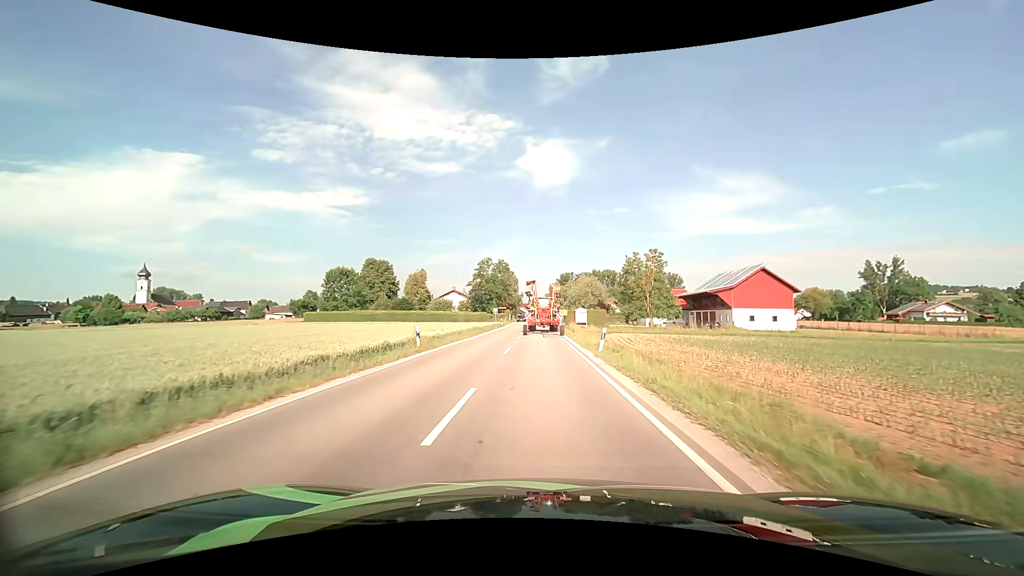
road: secondary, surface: asphalt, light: Day
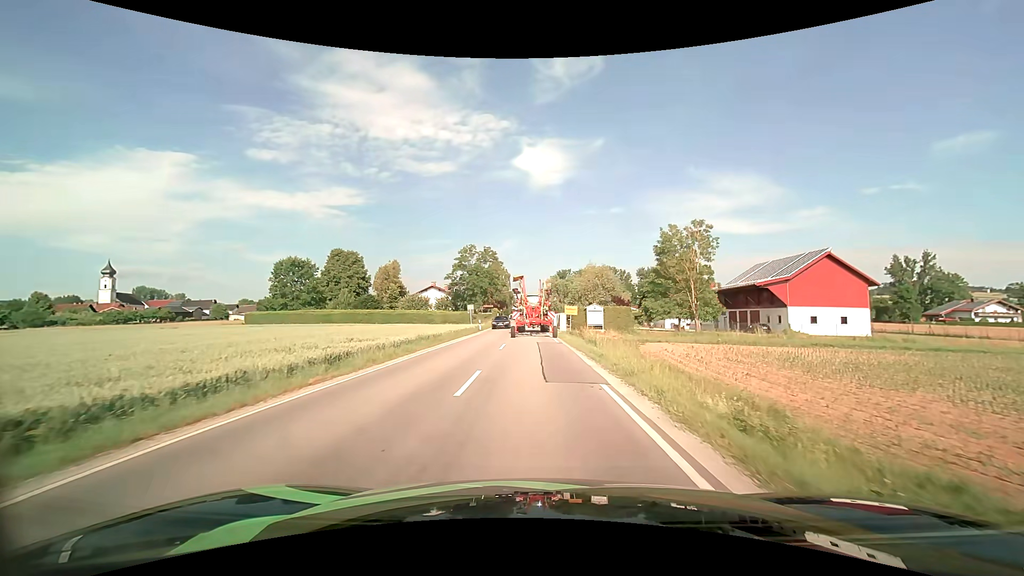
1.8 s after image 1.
(+0.1, +20.8) m; +1°
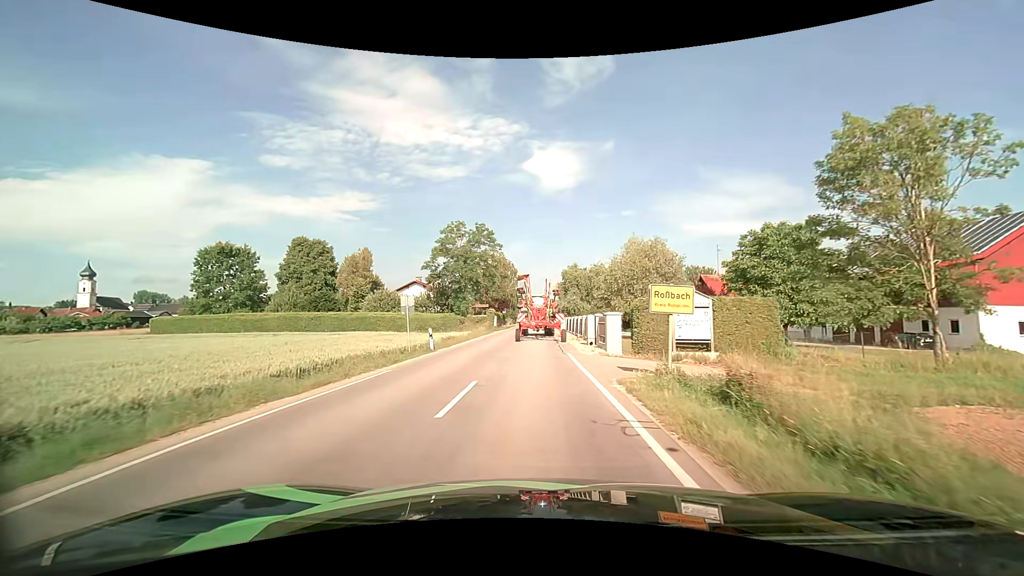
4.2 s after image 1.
(-0.2, +25.7) m; -1°
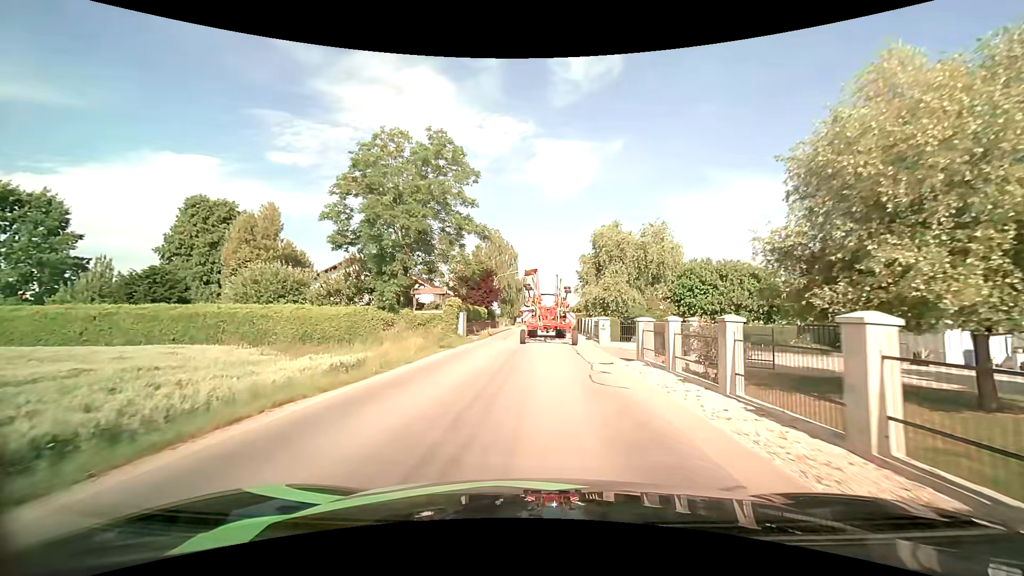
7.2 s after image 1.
(-0.4, +32.7) m; -1°
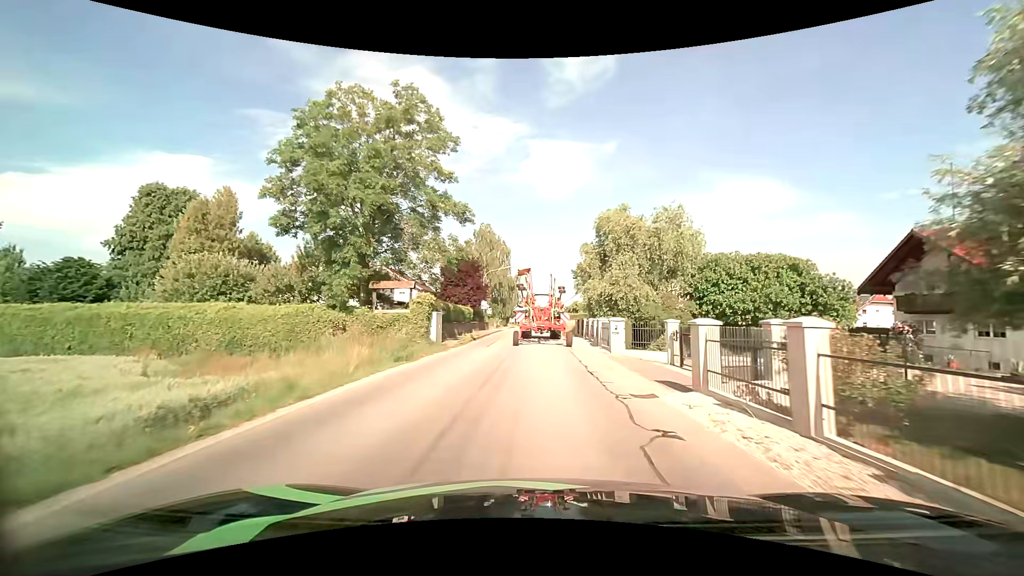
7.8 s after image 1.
(0.0, +6.4) m; +1°
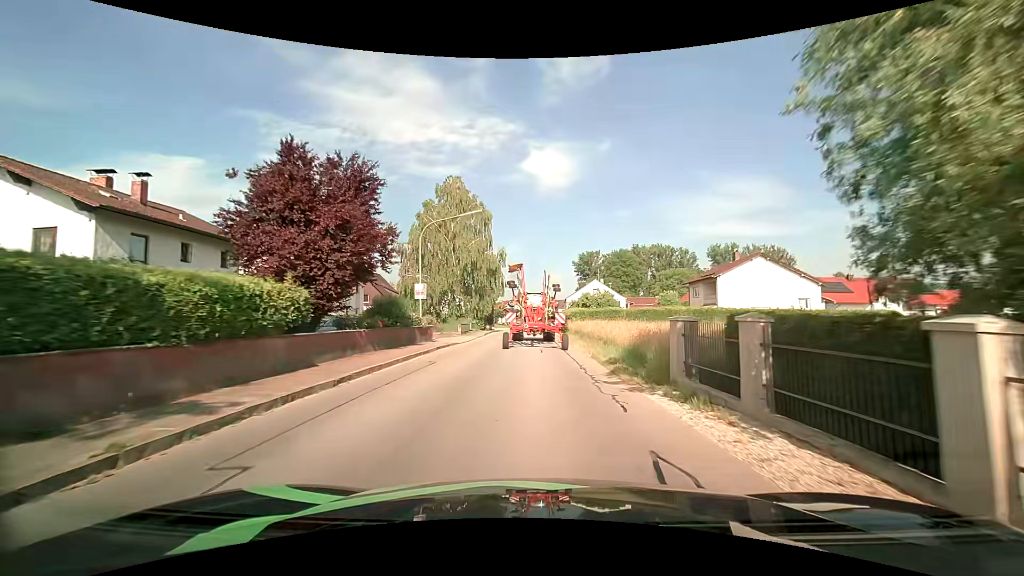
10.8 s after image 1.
(+0.1, +30.7) m; +1°
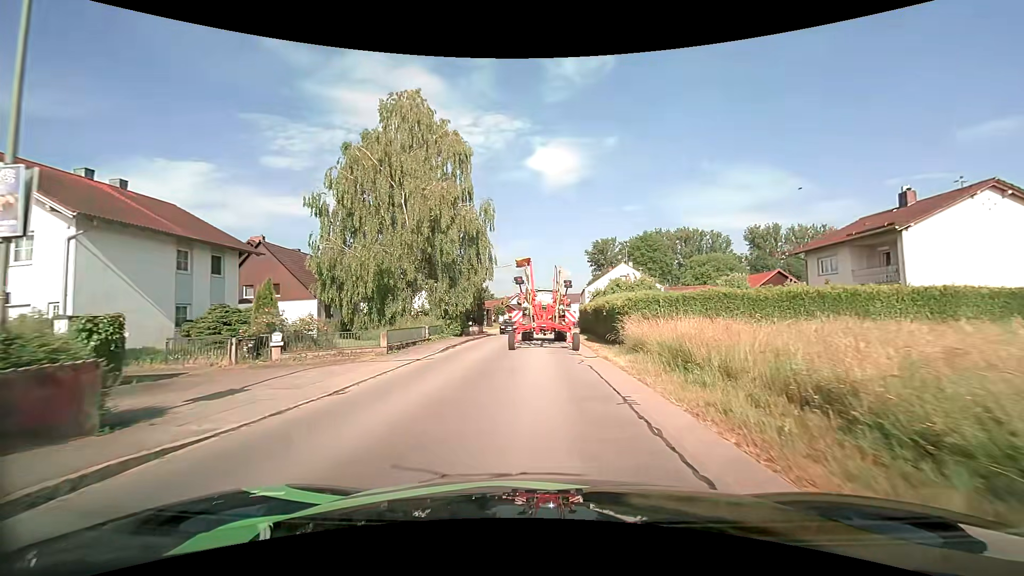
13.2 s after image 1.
(-0.3, +23.1) m; -1°
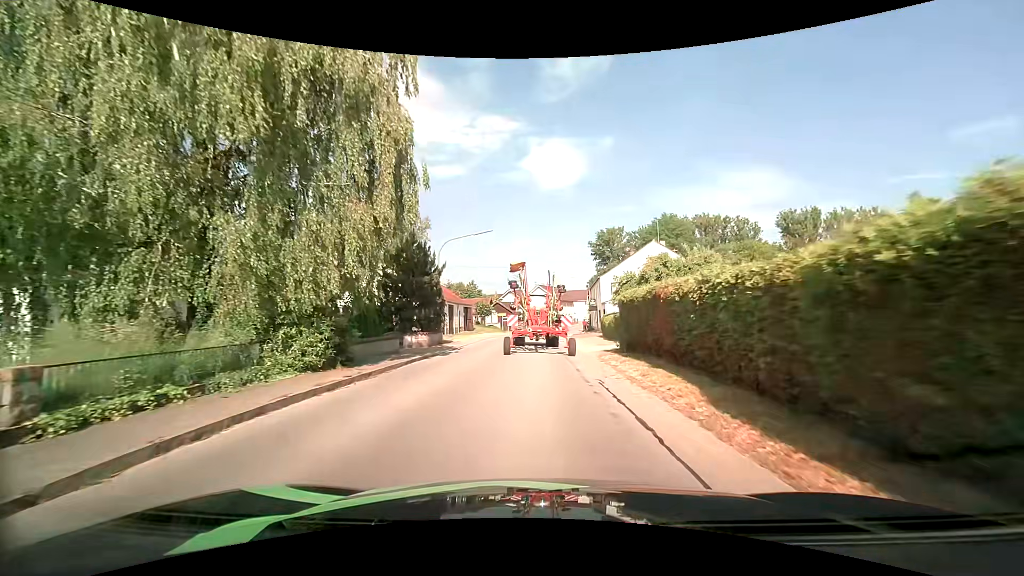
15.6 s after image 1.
(0.0, +21.8) m; 0°
(0, +10) (0, +20) (0, +30) (0, +40) (0, +50) (+1, +60) (+2, +70) (+3, +80) (+5, +90) (+7, +99) m
